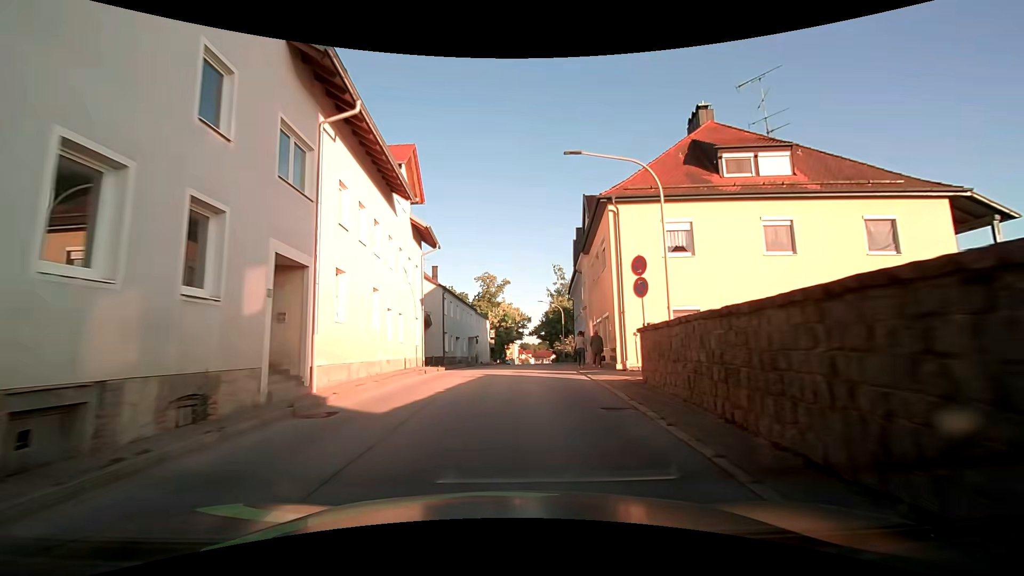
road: secondary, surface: asphalt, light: Day
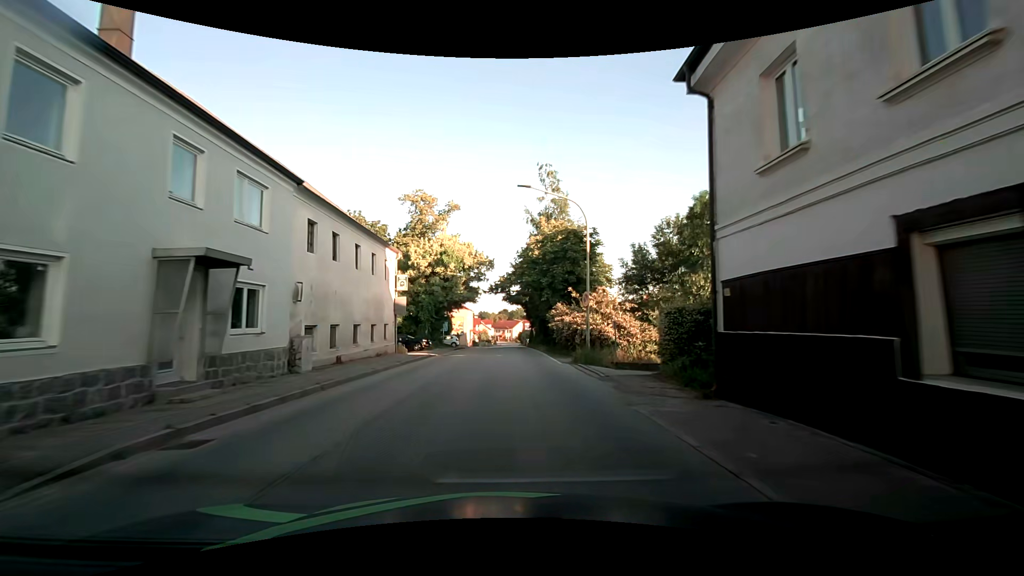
(+1.4, +39.7) m; +4°
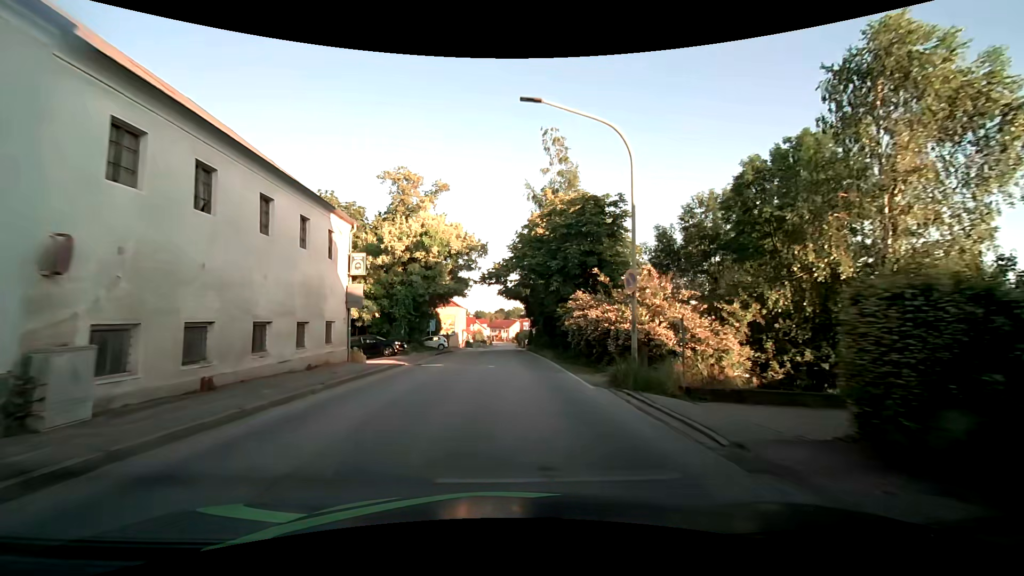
(0.0, +8.1) m; 0°
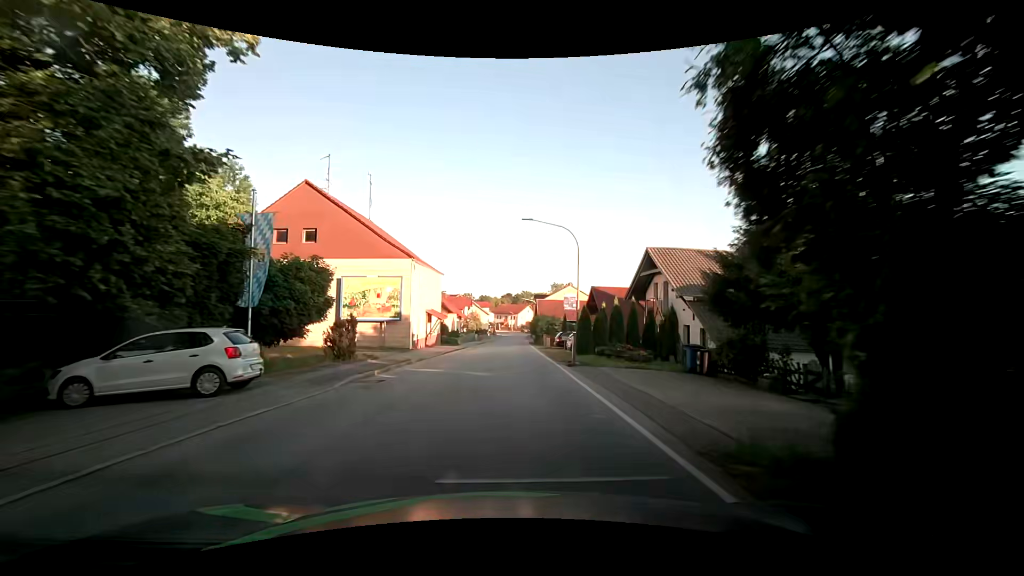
(+0.2, +40.3) m; 0°
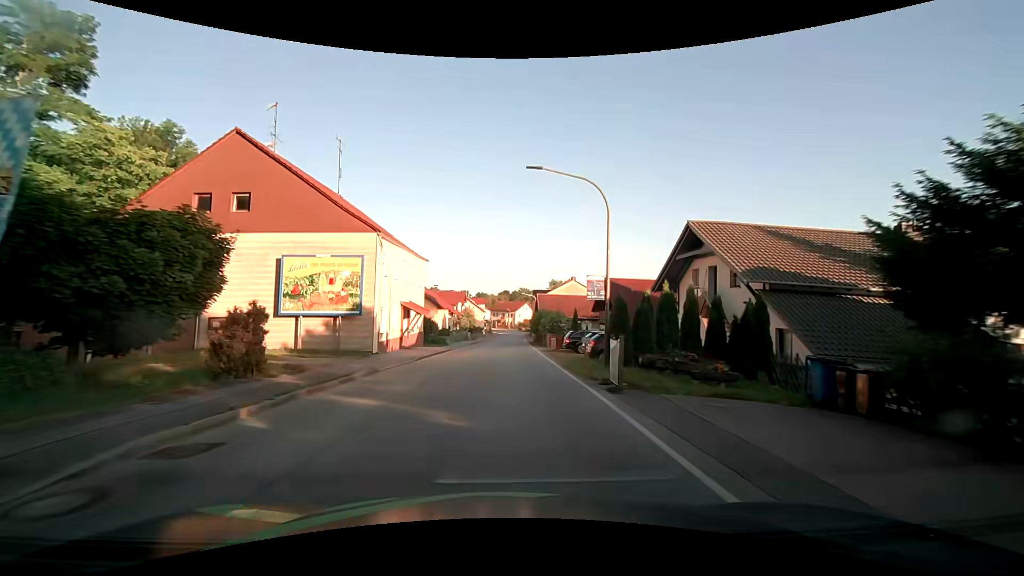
(0.0, +8.0) m; 0°
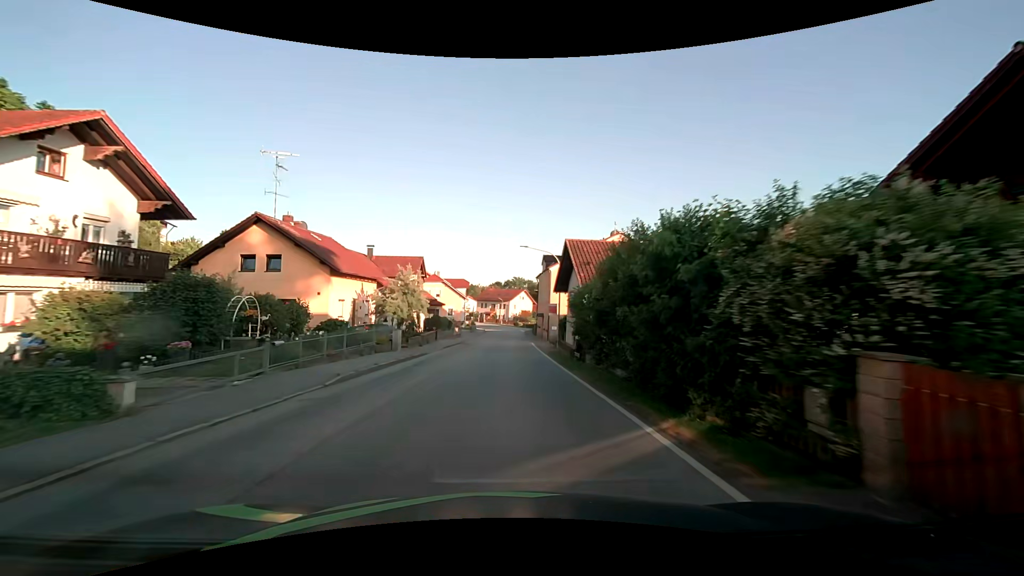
(+0.4, +39.8) m; +1°
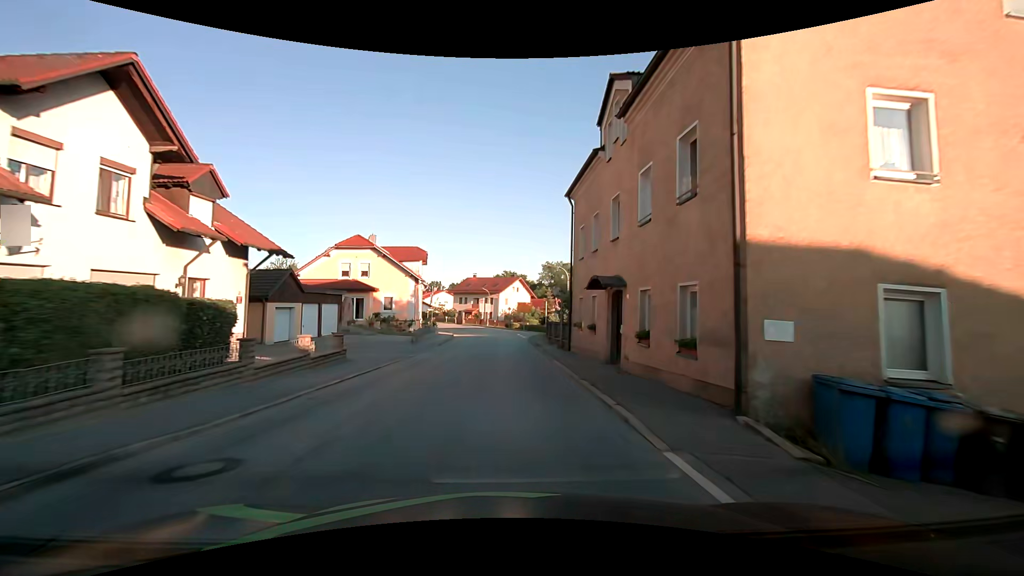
(+0.4, +39.1) m; +1°
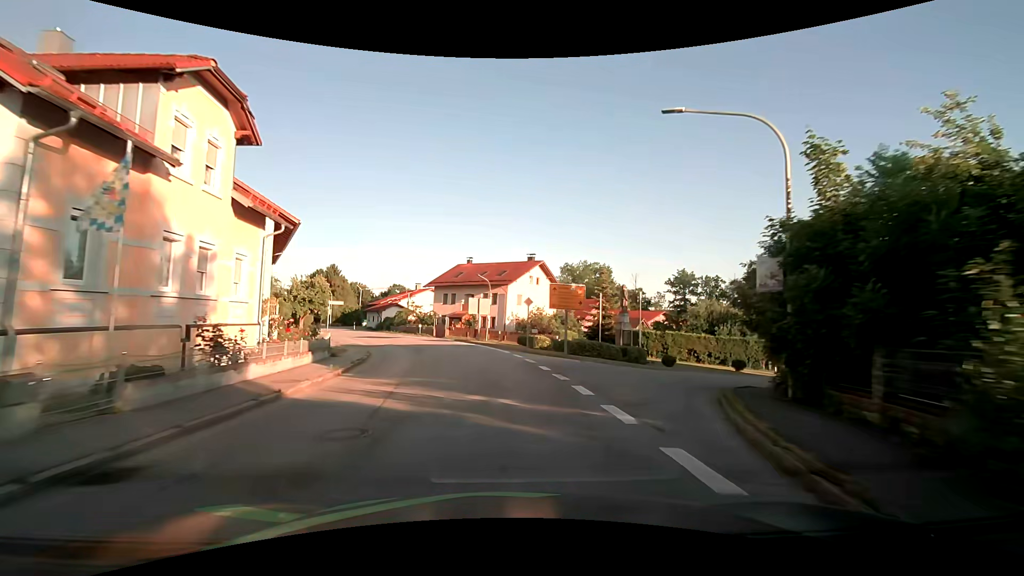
(-0.2, +38.7) m; -1°
(0, +10) (-1, +20) (-3, +30) (-6, +39) (-9, +49) (-13, +58) (-18, +67) (-23, +75) (-29, +84) (-34, +92) m
